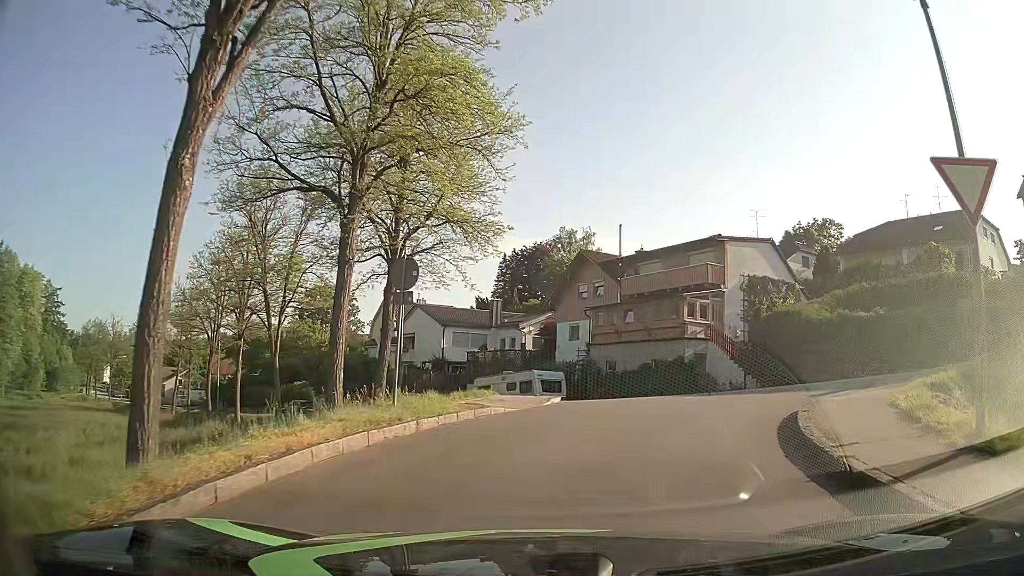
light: Day
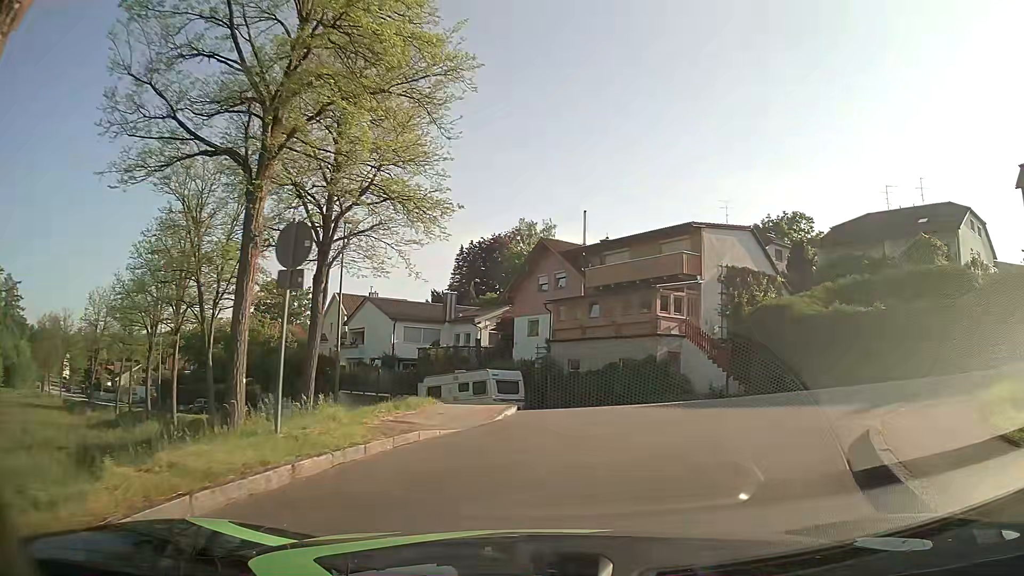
(0.0, +3.5) m; +2°
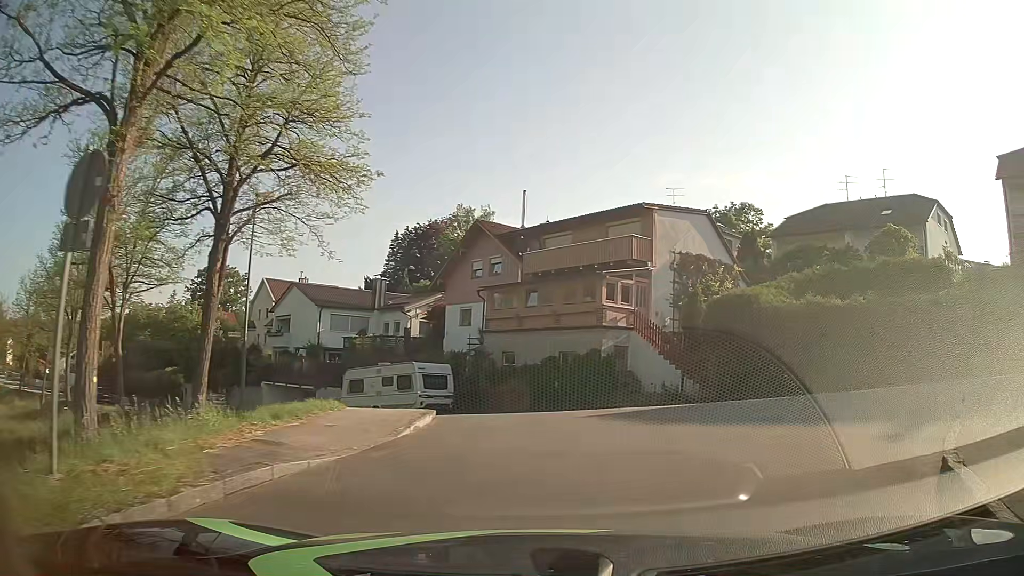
(+0.1, +3.1) m; +6°
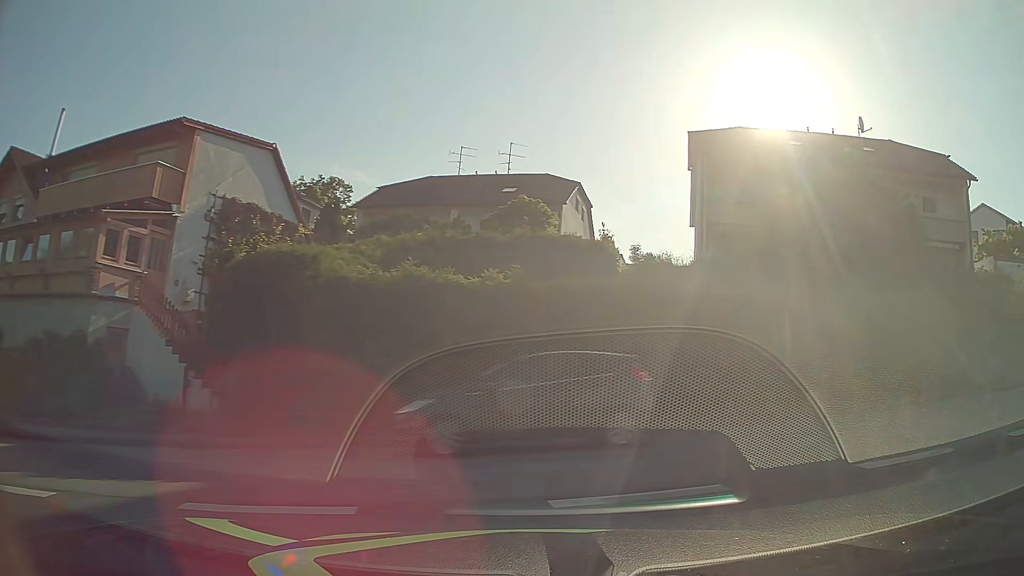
(+2.4, +9.3) m; +35°
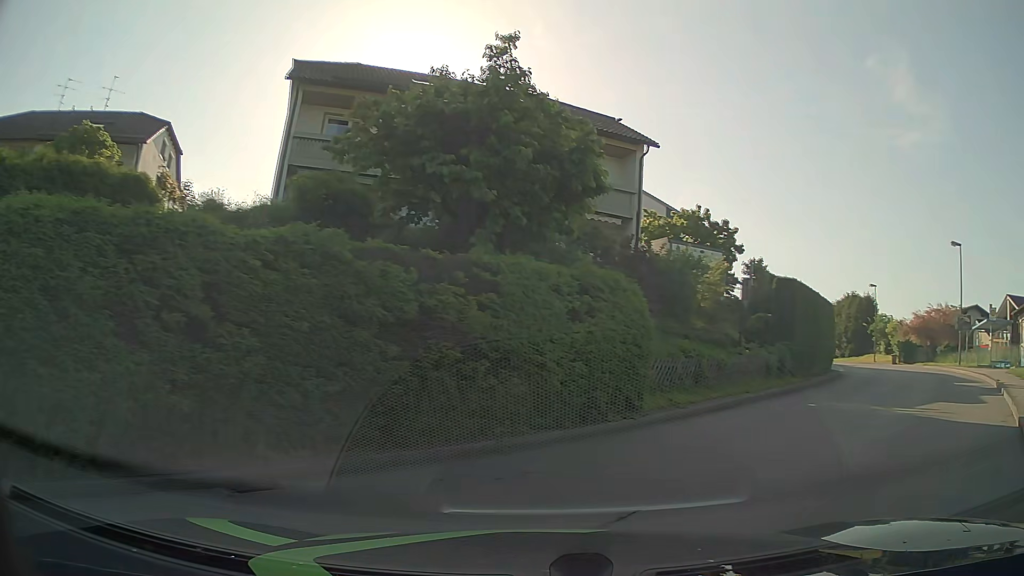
(+2.0, +6.4) m; +33°
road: unclassified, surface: asphalt
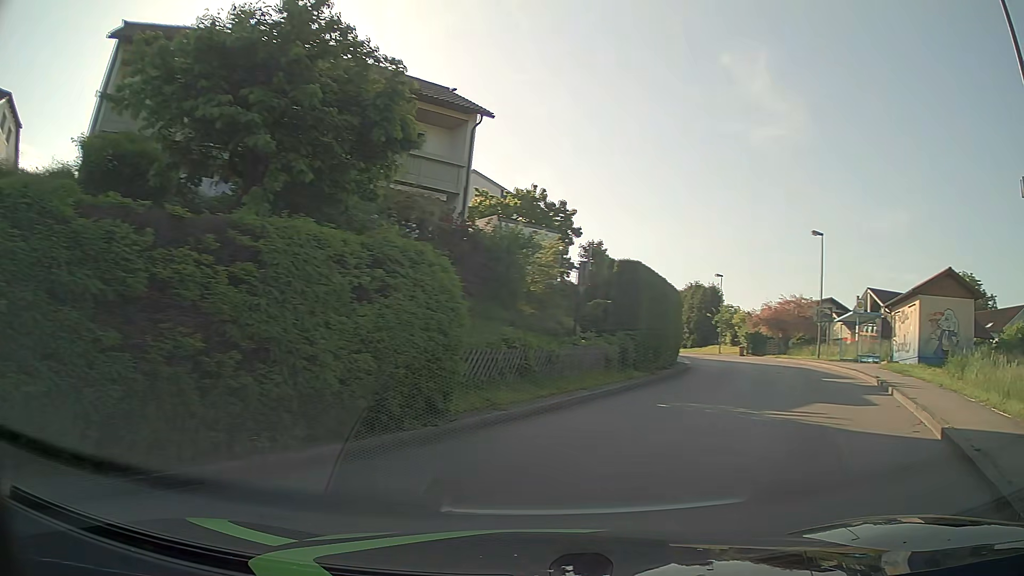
(+0.3, +2.4) m; +14°
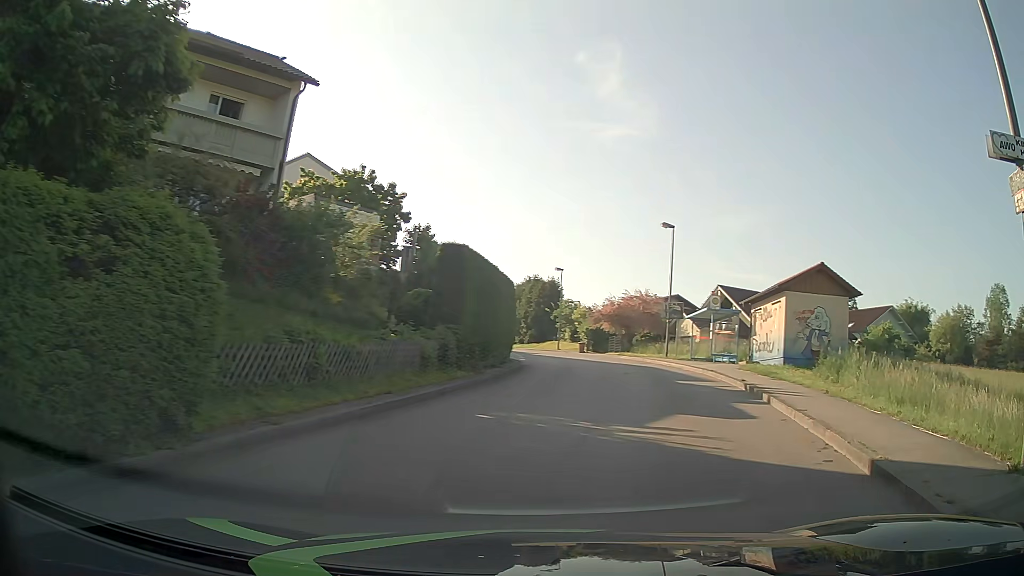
(+0.4, +2.6) m; +15°
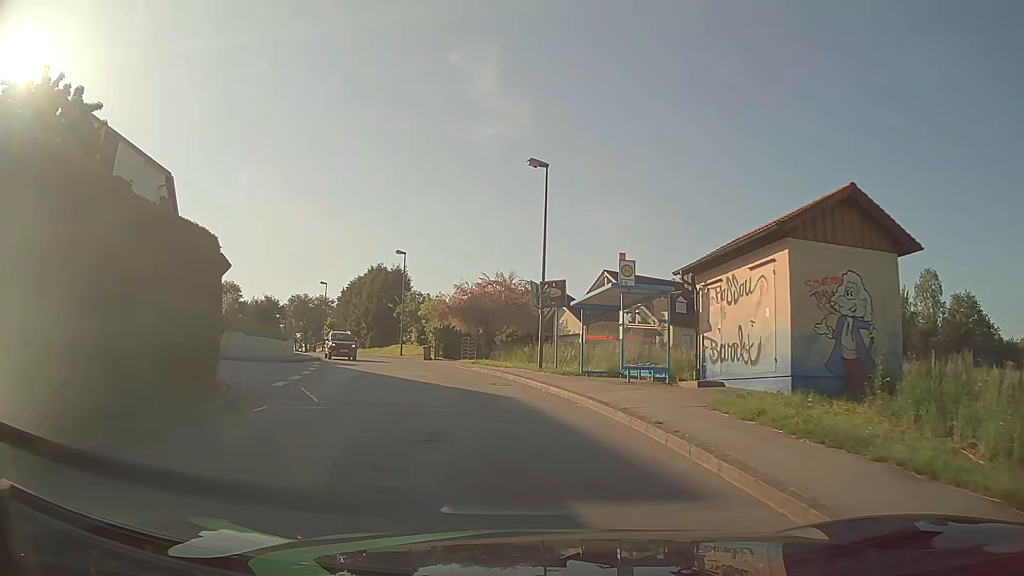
(+3.0, +14.8) m; +12°
(0, +10) (-2, +20) (-4, +30) (-7, +39) (-12, +48) (-16, +57) (-21, +66) (-26, +74) (-31, +83) (-35, +92) m
